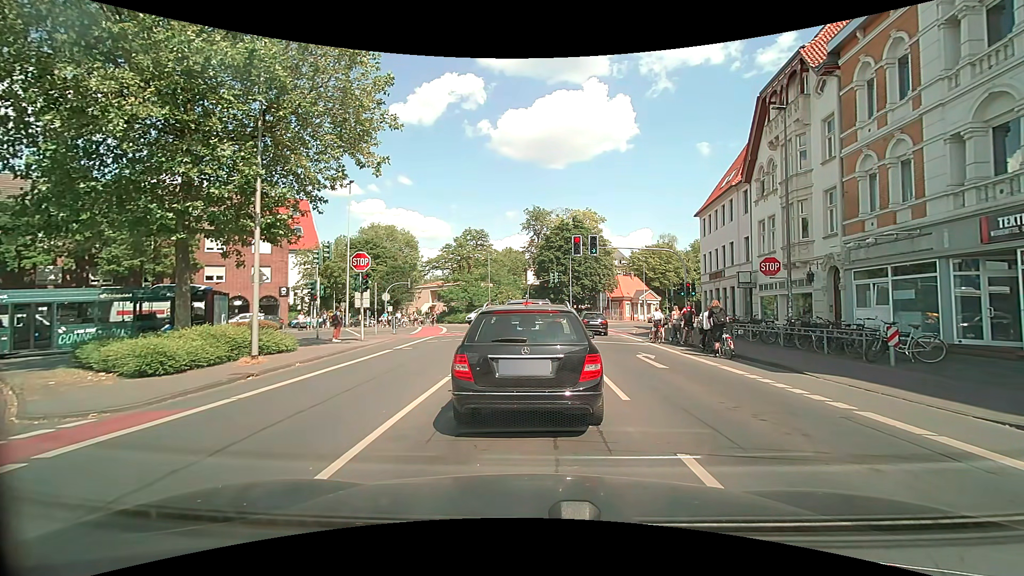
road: secondary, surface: asphalt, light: Day
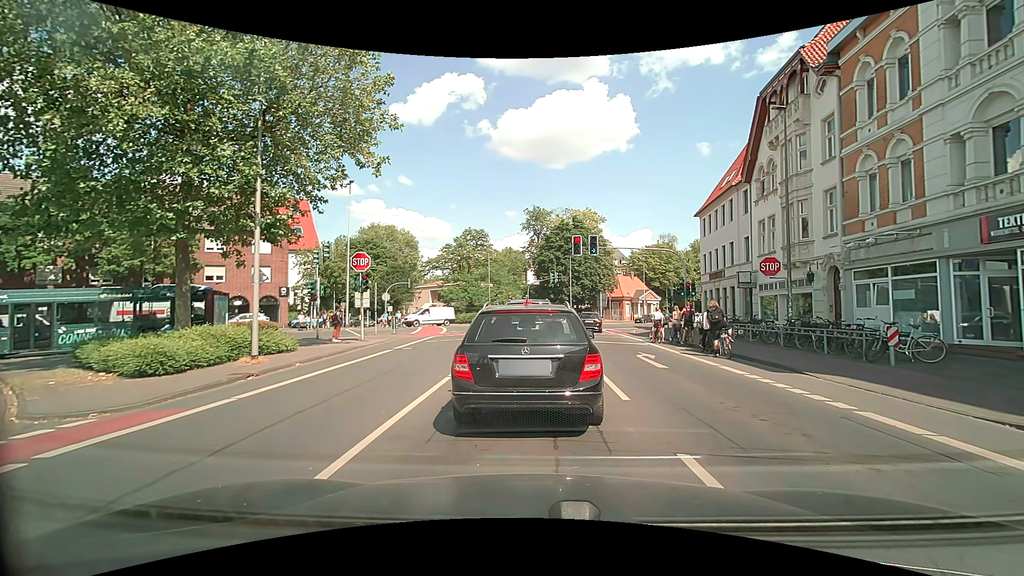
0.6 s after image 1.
(0.0, 0.0) m; 0°
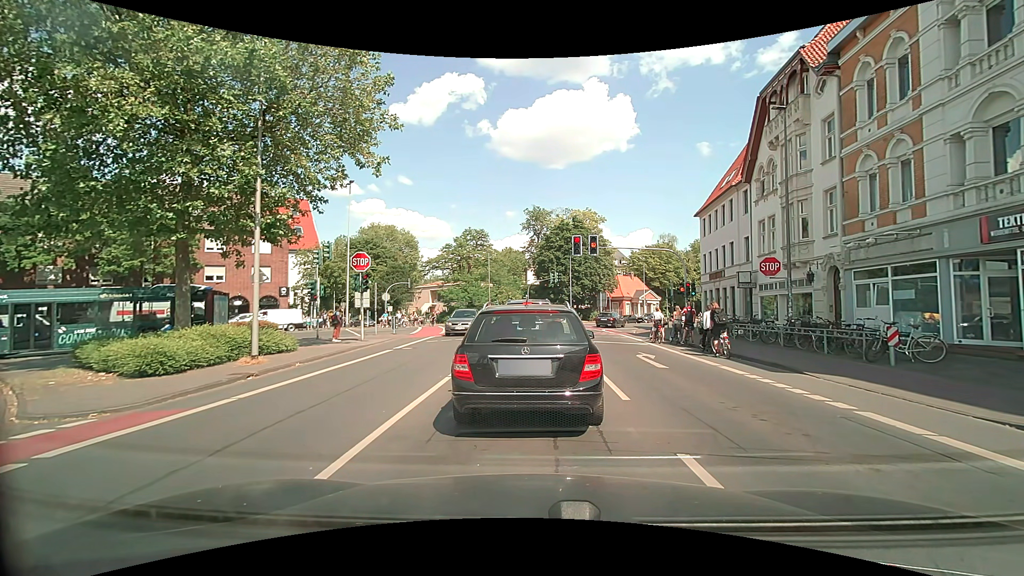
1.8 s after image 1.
(0.0, 0.0) m; 0°
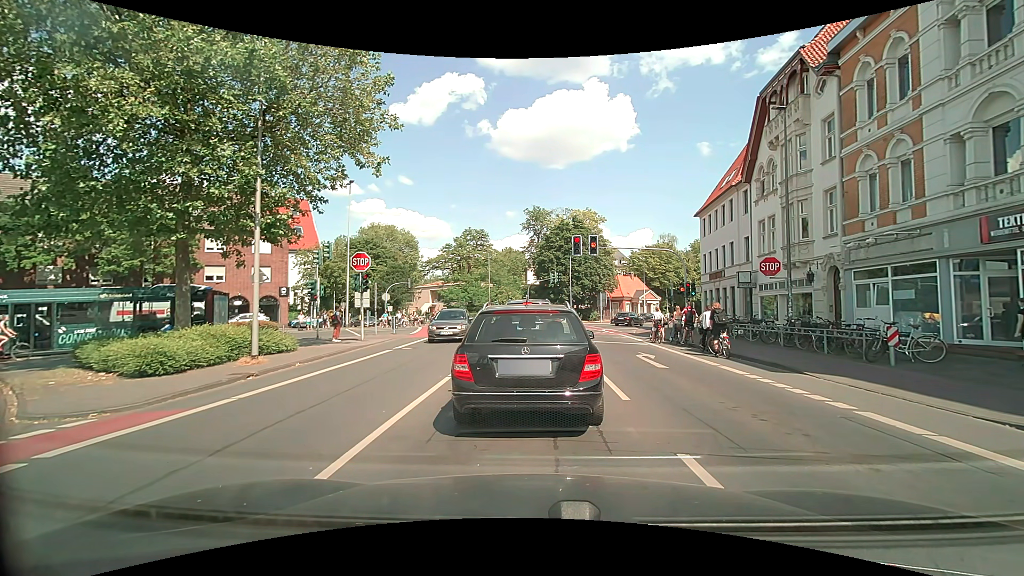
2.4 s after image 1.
(0.0, 0.0) m; 0°
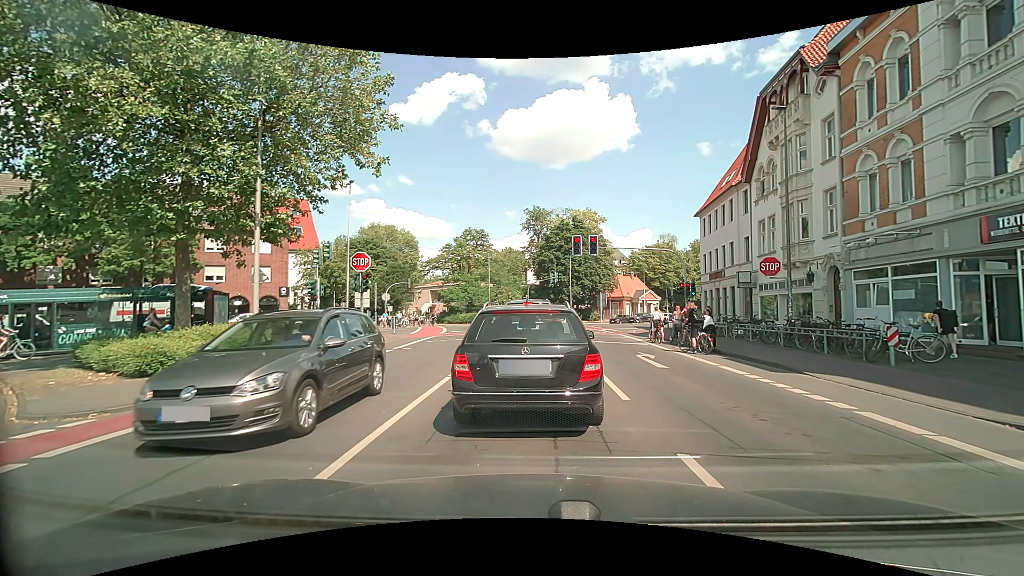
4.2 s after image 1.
(0.0, 0.0) m; 0°
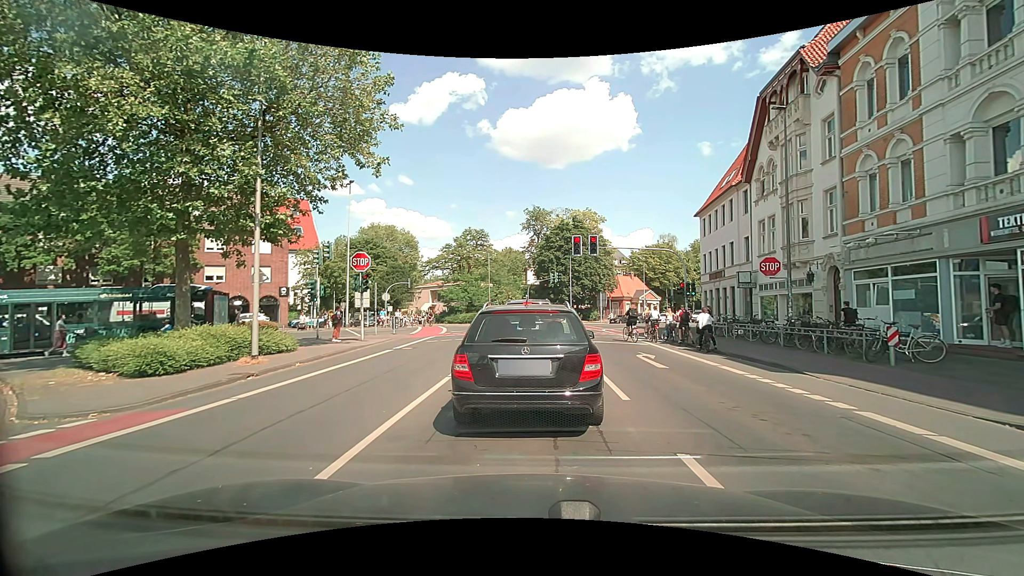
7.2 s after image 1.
(0.0, 0.0) m; 0°
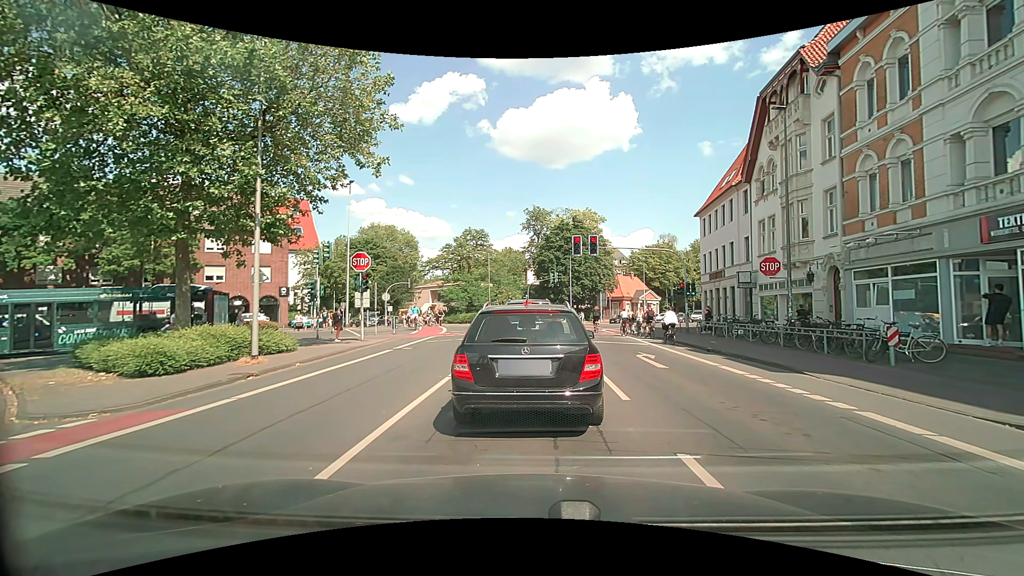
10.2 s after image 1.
(0.0, 0.0) m; 0°
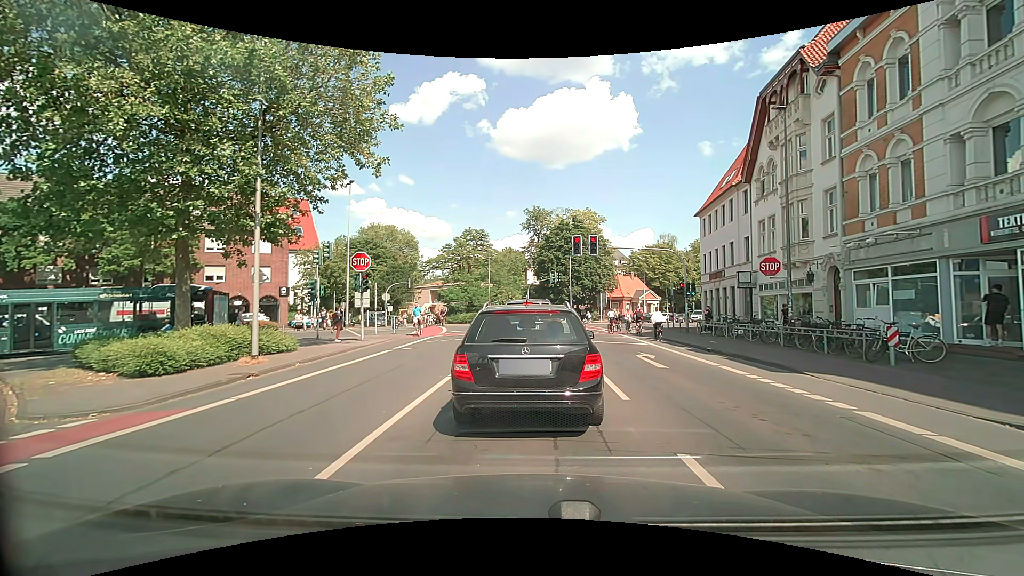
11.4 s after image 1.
(0.0, 0.0) m; 0°
